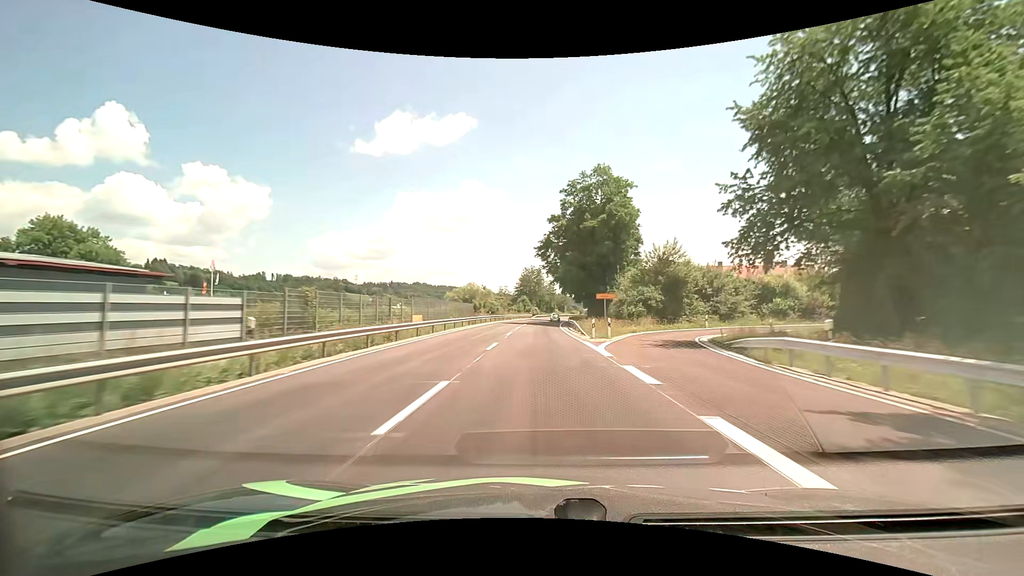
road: primary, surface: asphalt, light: Day
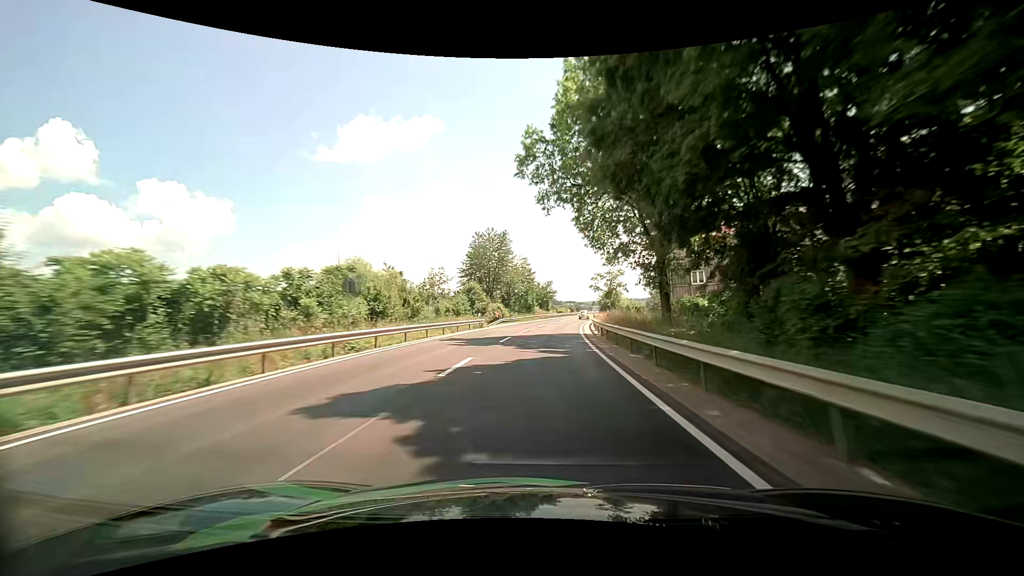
(+1.2, +67.1) m; +3°
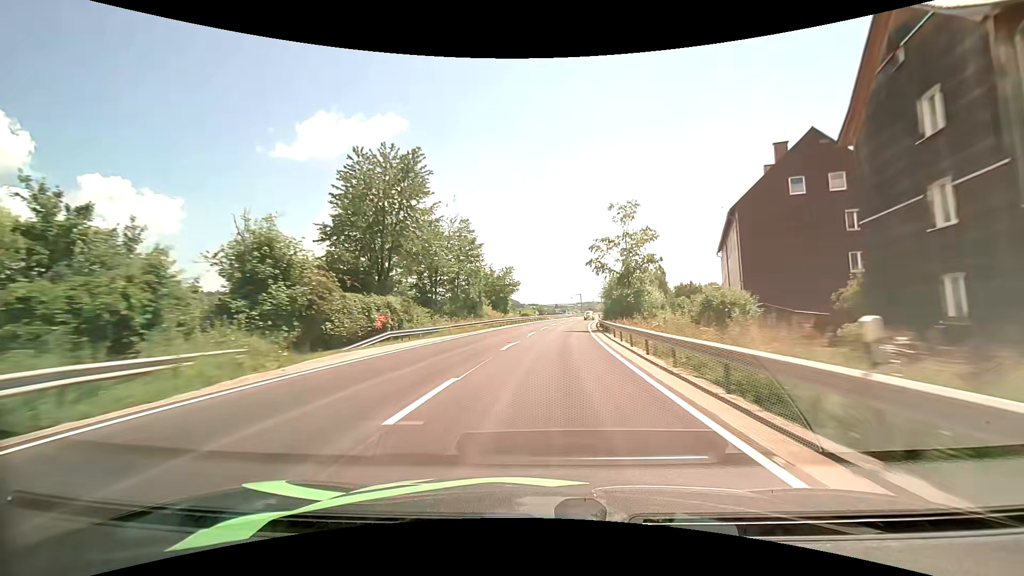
(+1.3, +40.3) m; +4°
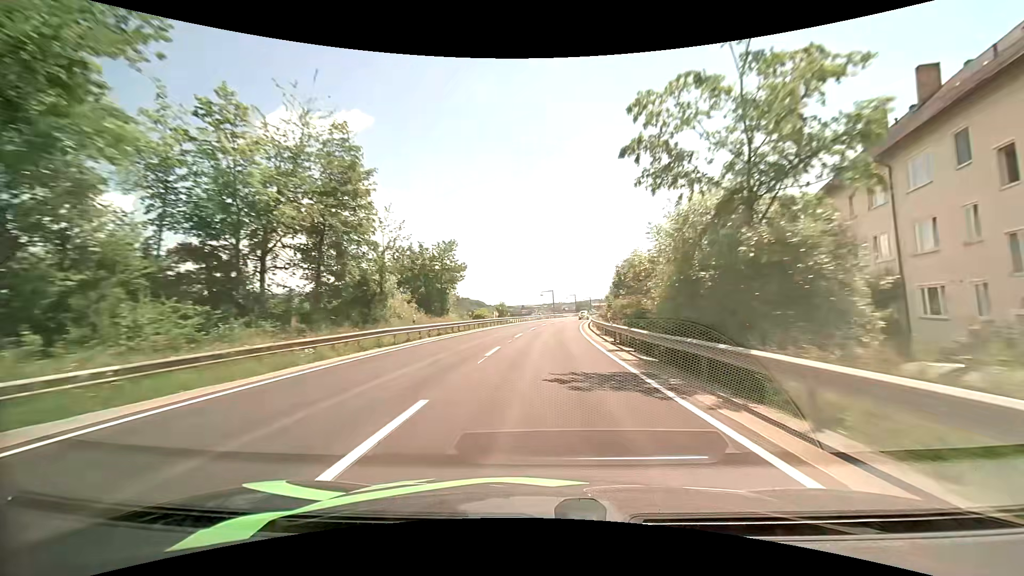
(+0.8, +27.0) m; +4°
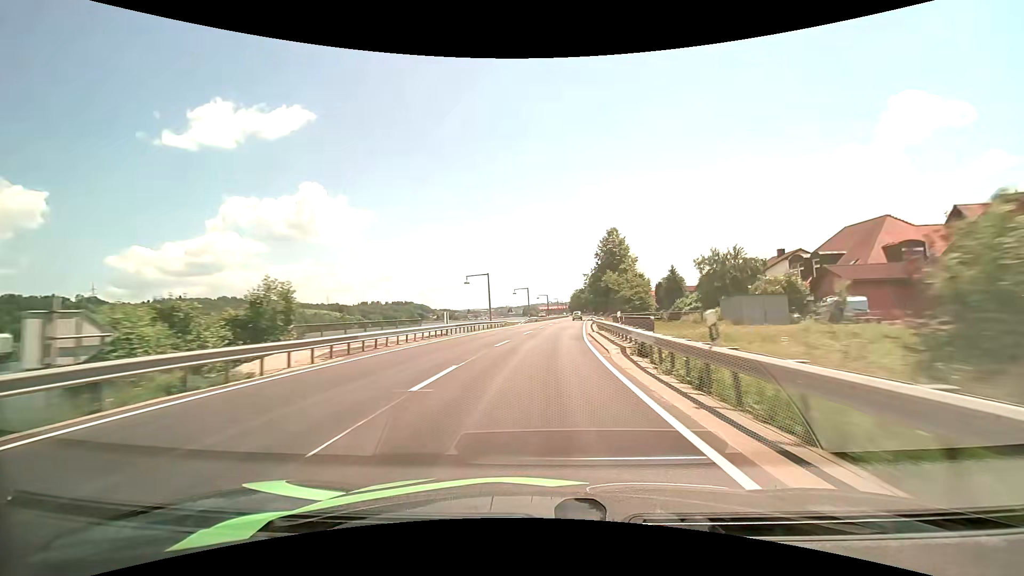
(+2.9, +54.7) m; +6°
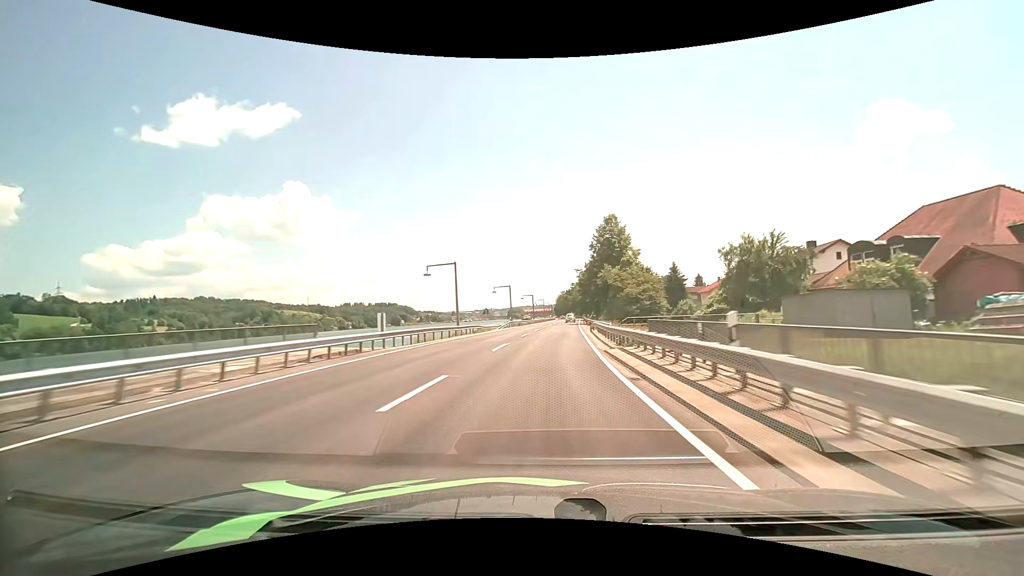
(+0.2, +13.8) m; +2°
